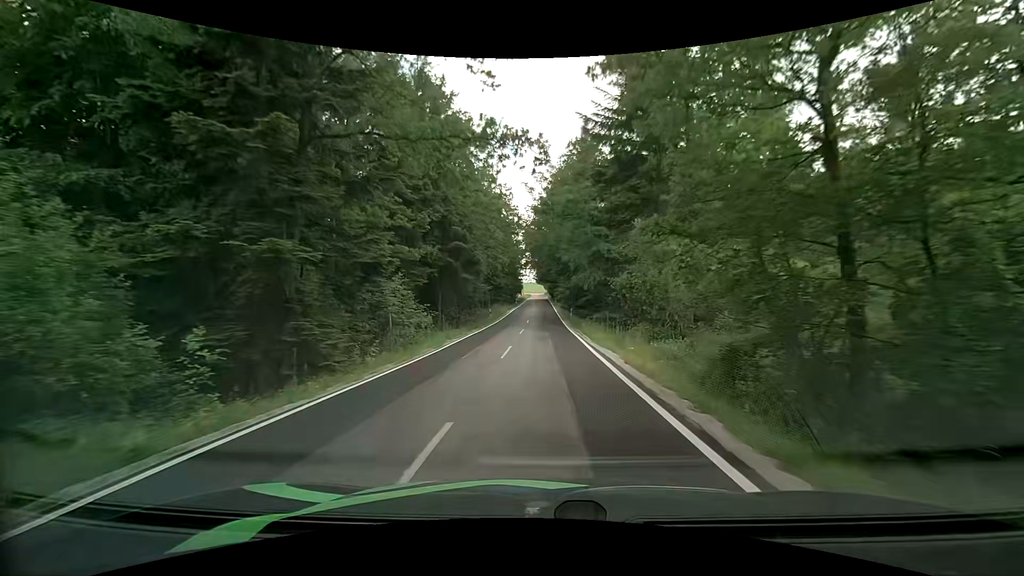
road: tertiary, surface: asphalt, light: Day
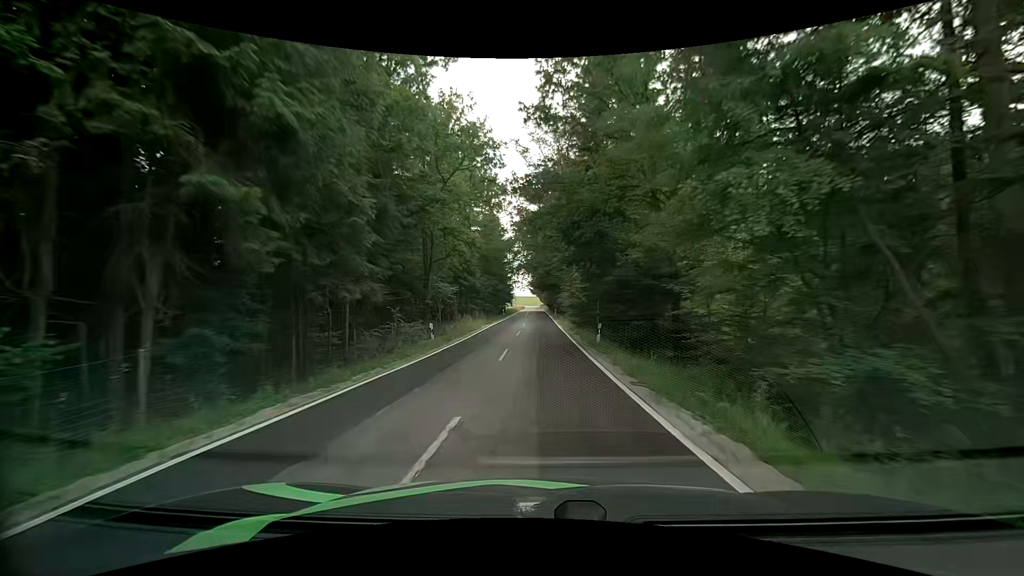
(+0.1, +22.8) m; 0°
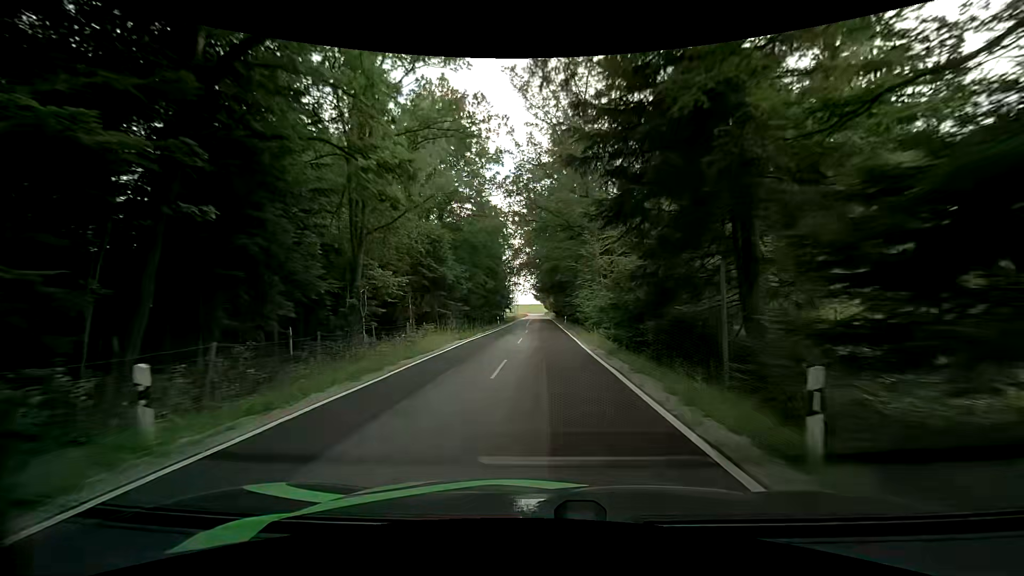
(0.0, +16.0) m; 0°
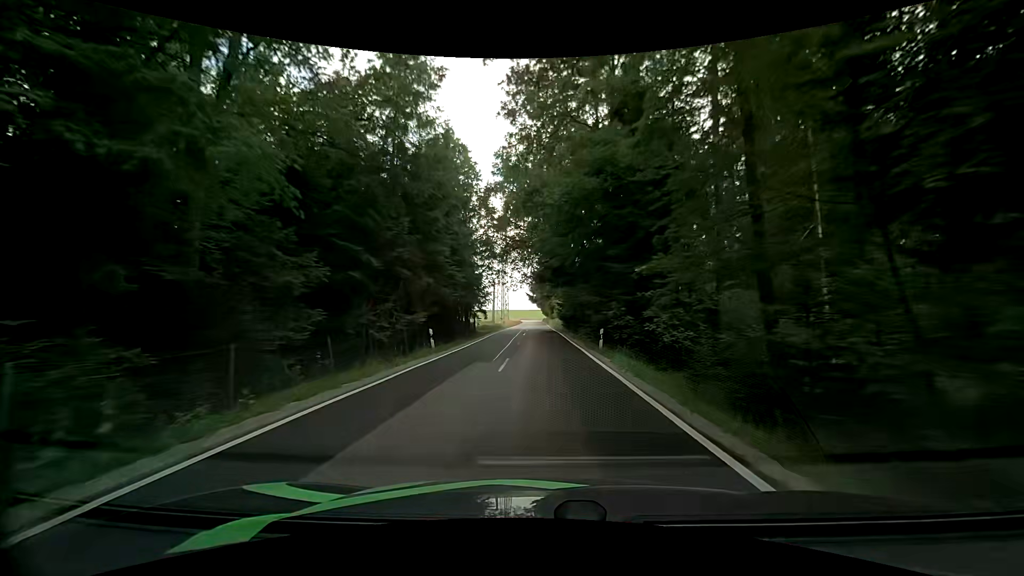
(-0.3, +32.9) m; -1°
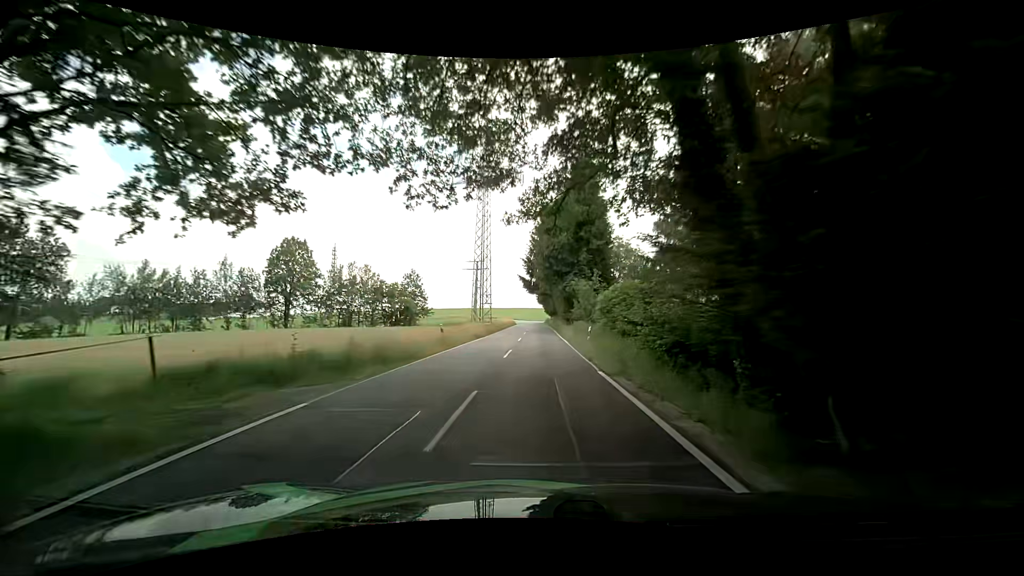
(+0.5, +43.0) m; 0°
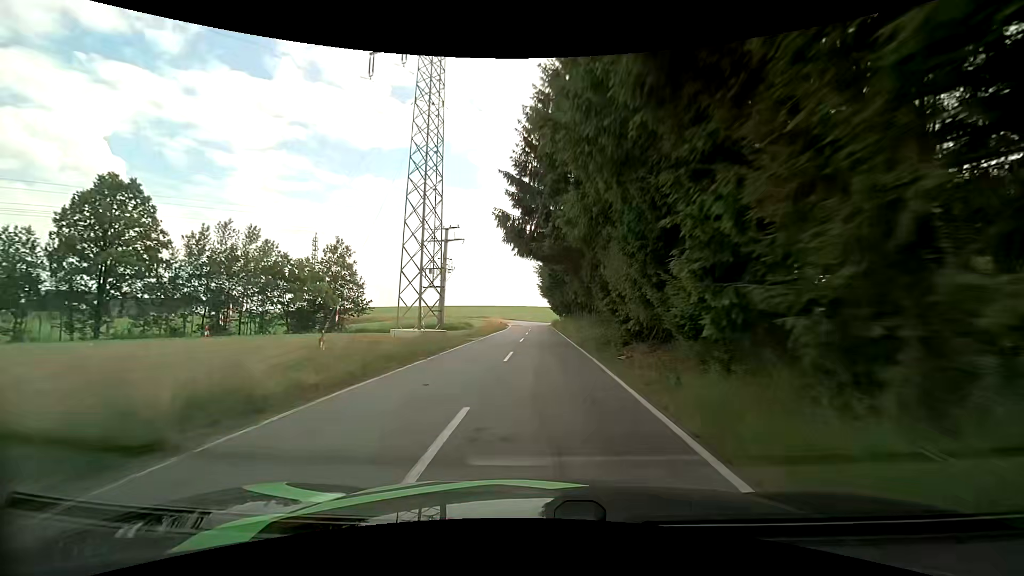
(-0.1, +36.5) m; 0°
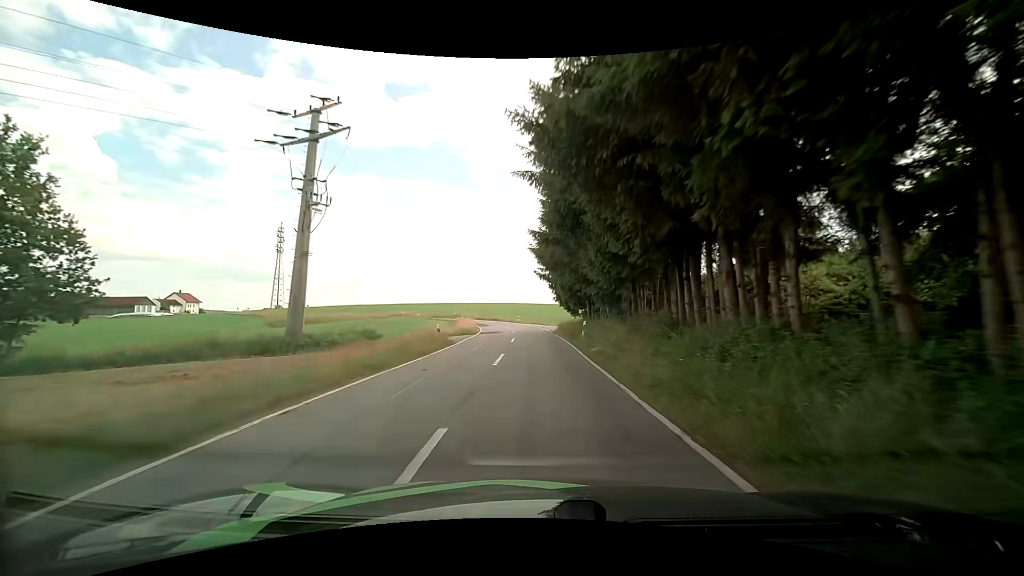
(+0.1, +36.6) m; 0°
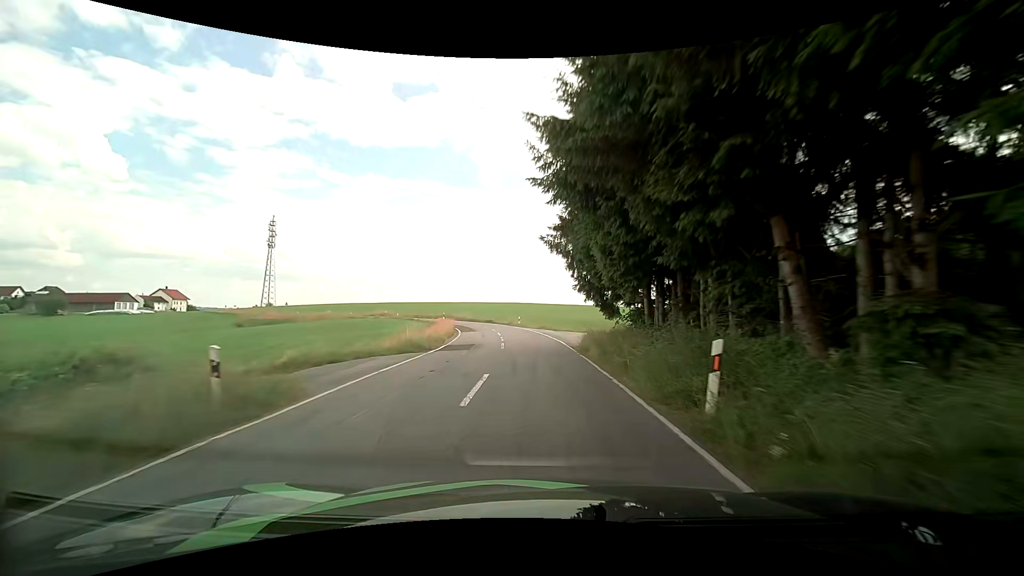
(+0.2, +17.6) m; 0°
(0, +10) (0, +20) (-1, +30) (-2, +40) (-3, +50) (-6, +59) (-10, +68) (-15, +77) (-21, +85) (-28, +93) m
